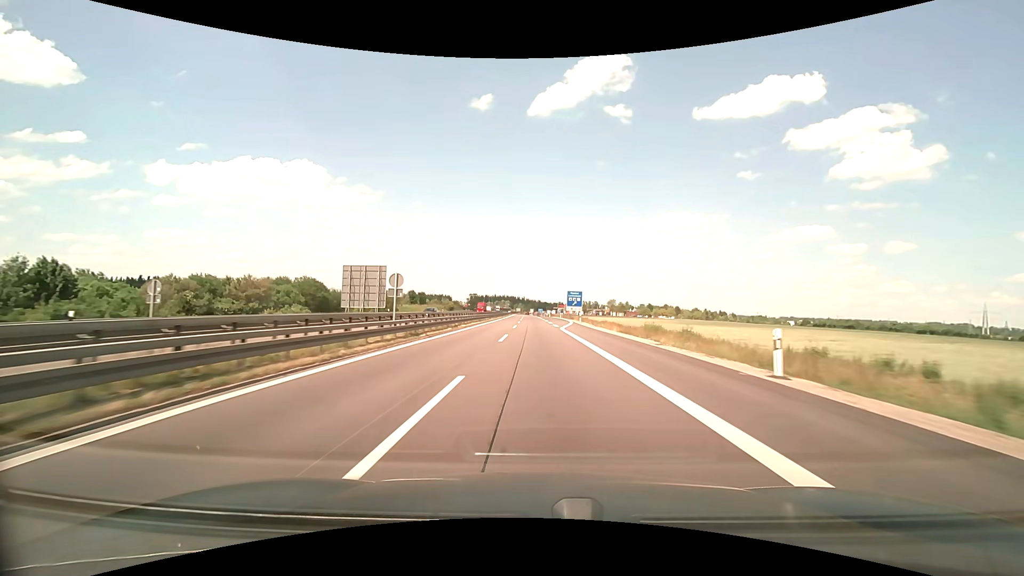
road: motorway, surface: asphalt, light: Day
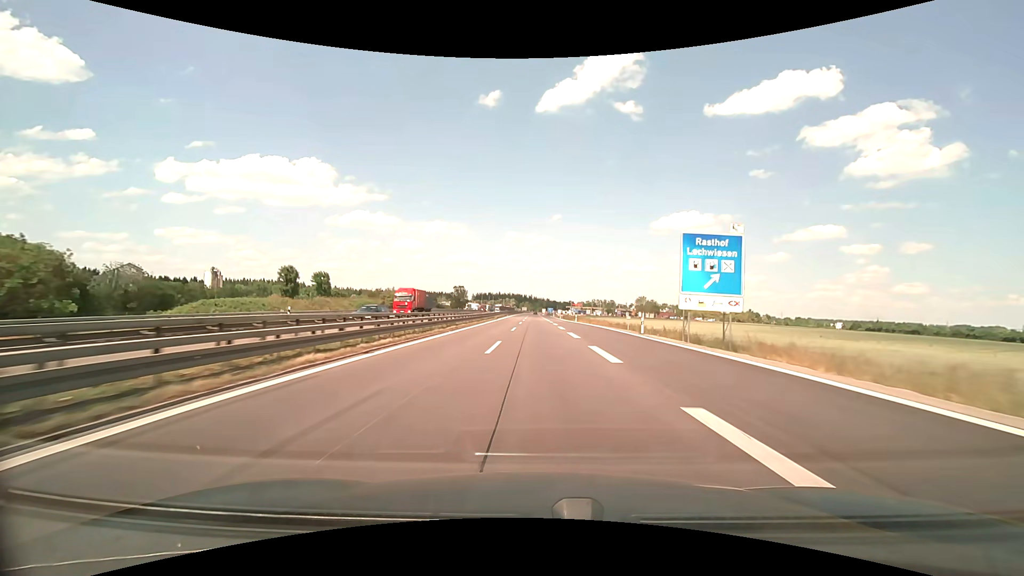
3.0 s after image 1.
(-1.0, +79.1) m; -1°
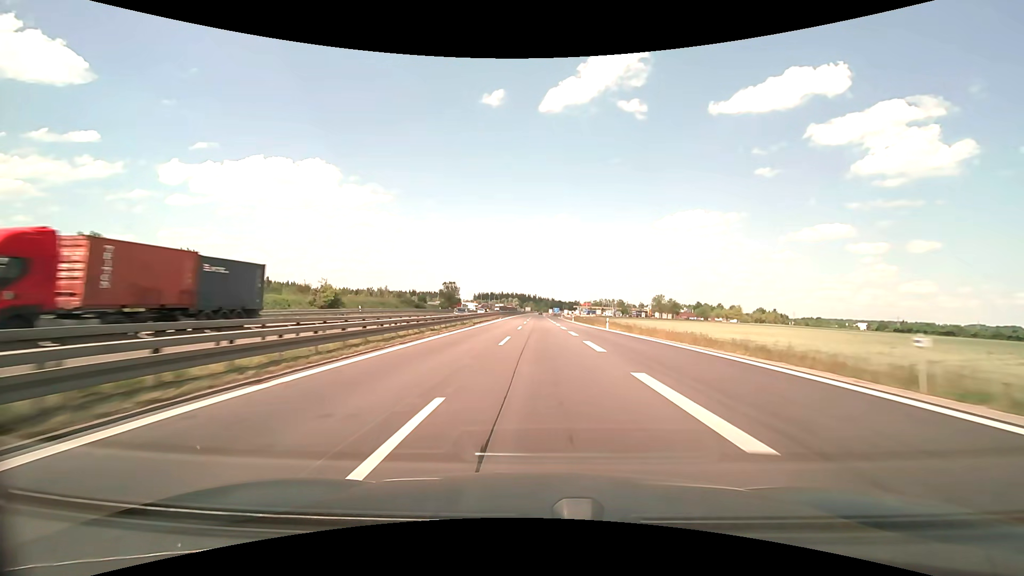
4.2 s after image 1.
(-0.2, +32.3) m; -1°
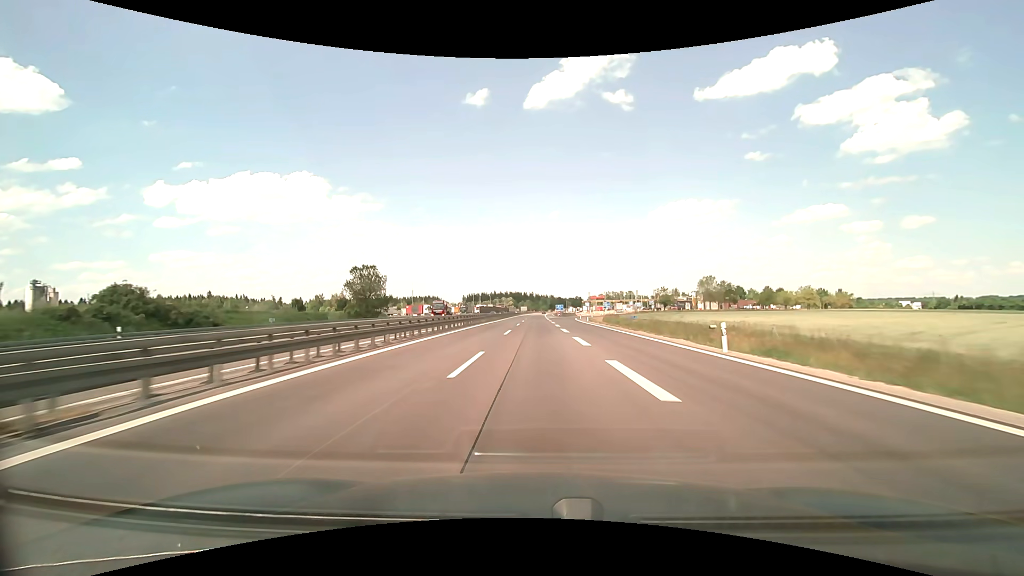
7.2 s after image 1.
(+0.5, +82.1) m; 0°
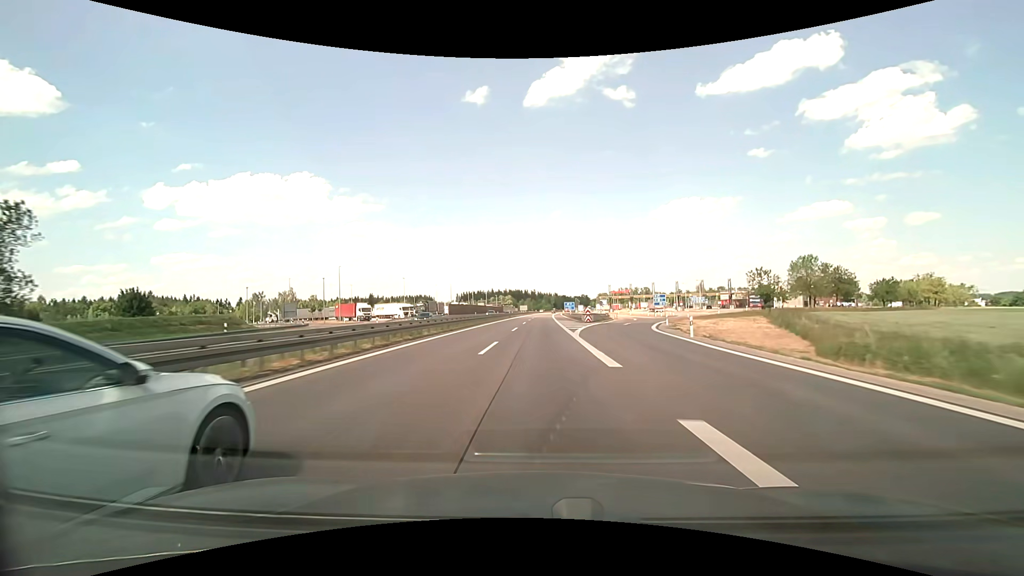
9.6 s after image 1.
(-0.1, +67.0) m; 0°
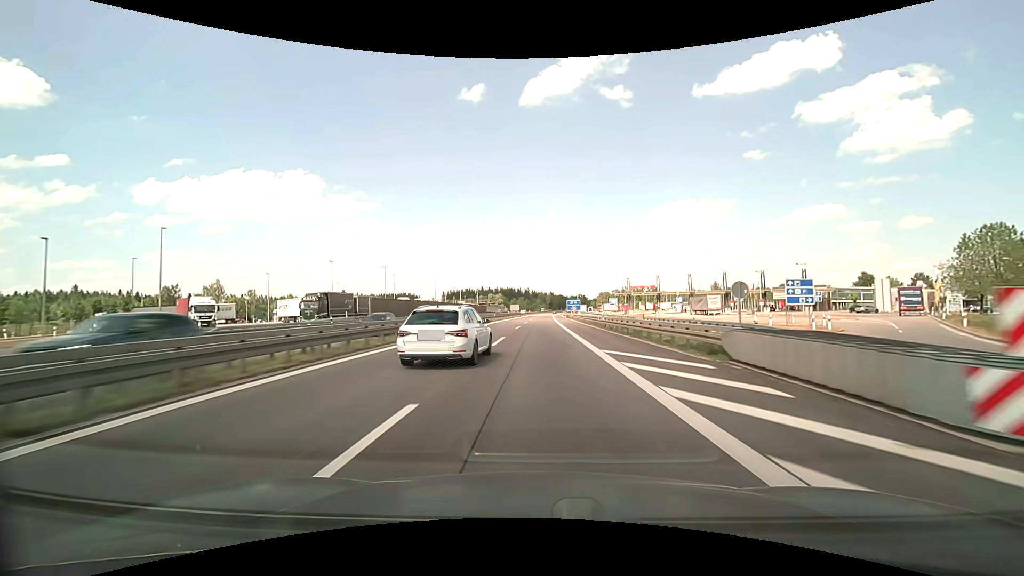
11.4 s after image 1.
(+0.2, +50.9) m; +1°
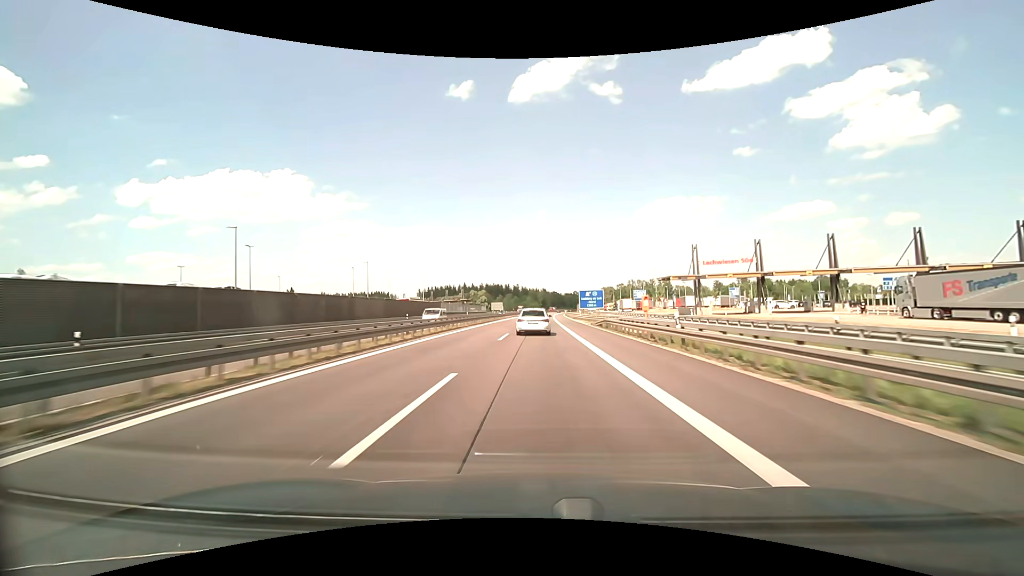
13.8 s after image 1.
(+0.6, +68.8) m; +1°
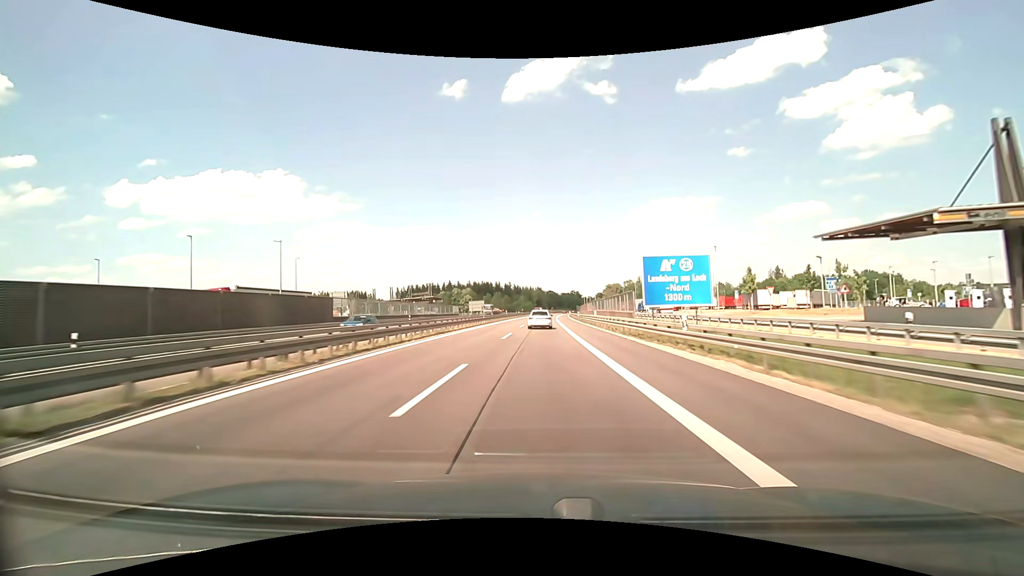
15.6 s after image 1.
(+0.3, +52.4) m; +1°
(0, +10) (0, +20) (0, +30) (0, +40) (0, +50) (0, +60) (+1, +70) (+1, +80) (+1, +90) (+2, +100) m
